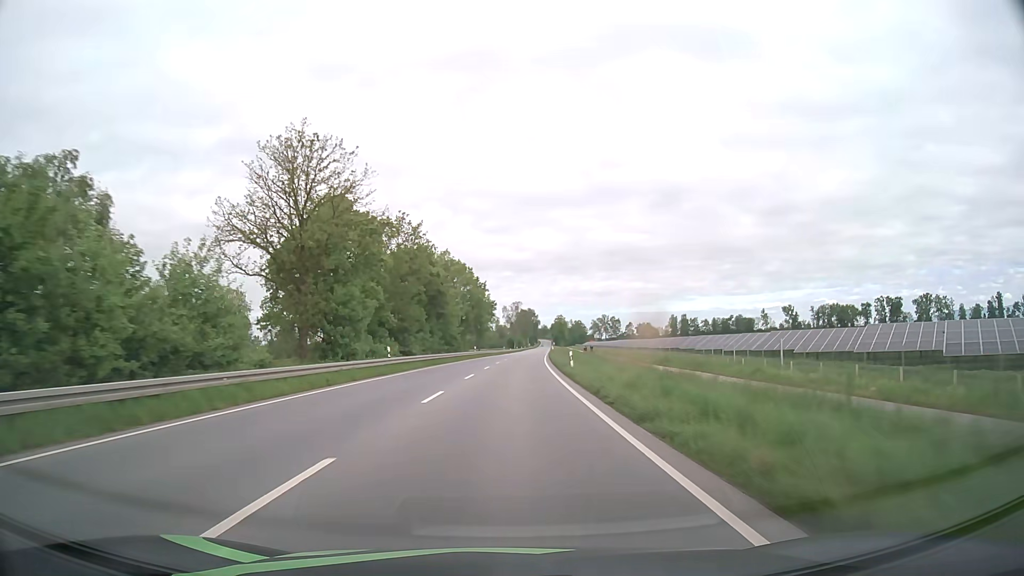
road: primary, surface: asphalt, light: Day
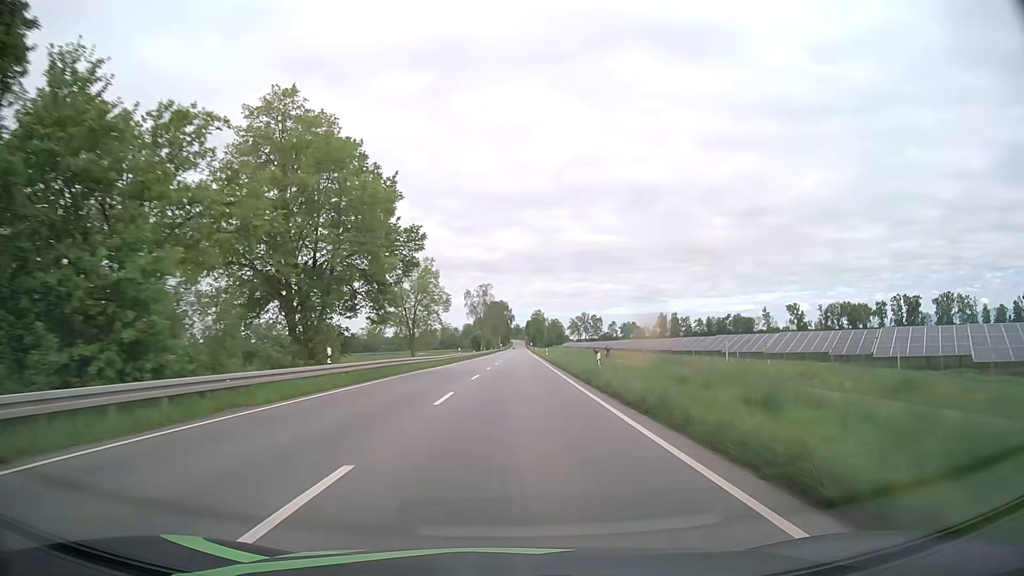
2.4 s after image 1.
(+1.5, +60.6) m; +3°
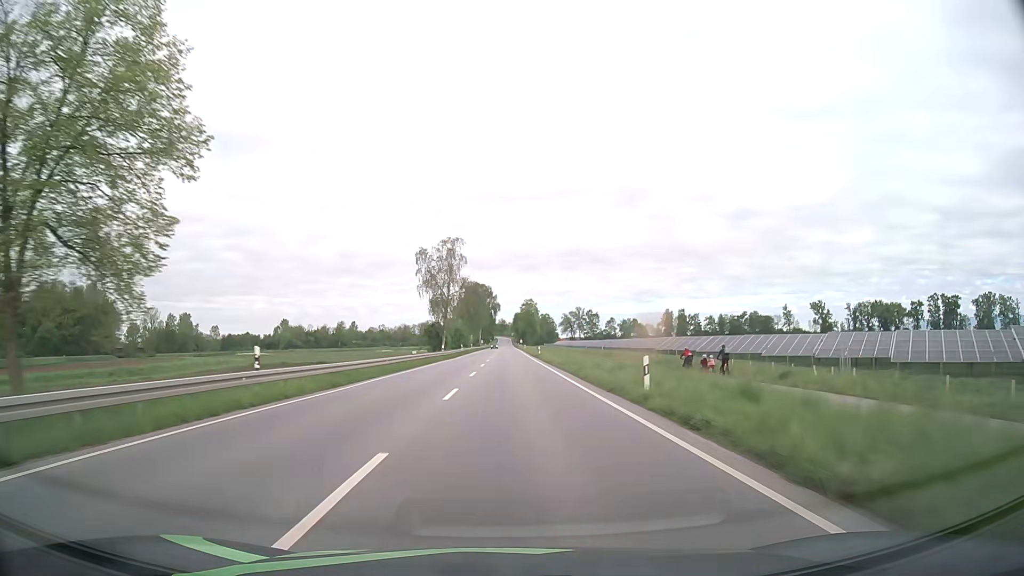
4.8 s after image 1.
(+0.7, +59.4) m; +1°
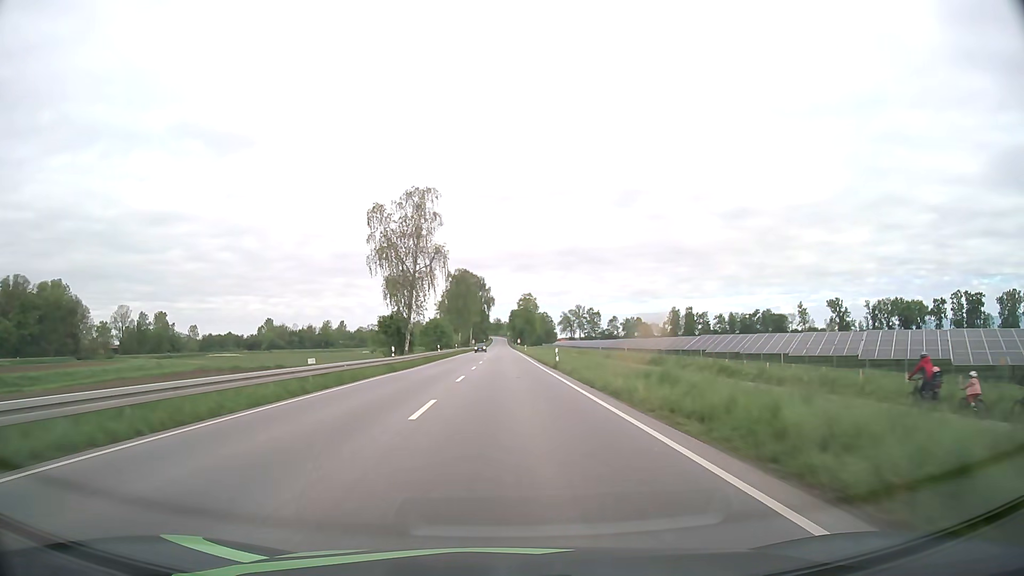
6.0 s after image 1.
(+0.1, +28.2) m; +1°
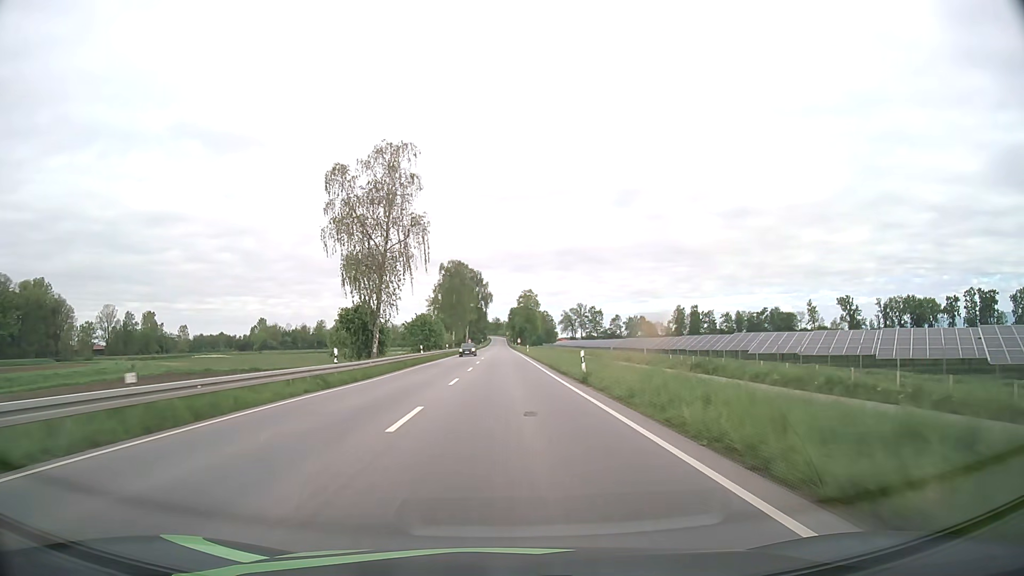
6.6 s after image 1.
(0.0, +13.7) m; 0°
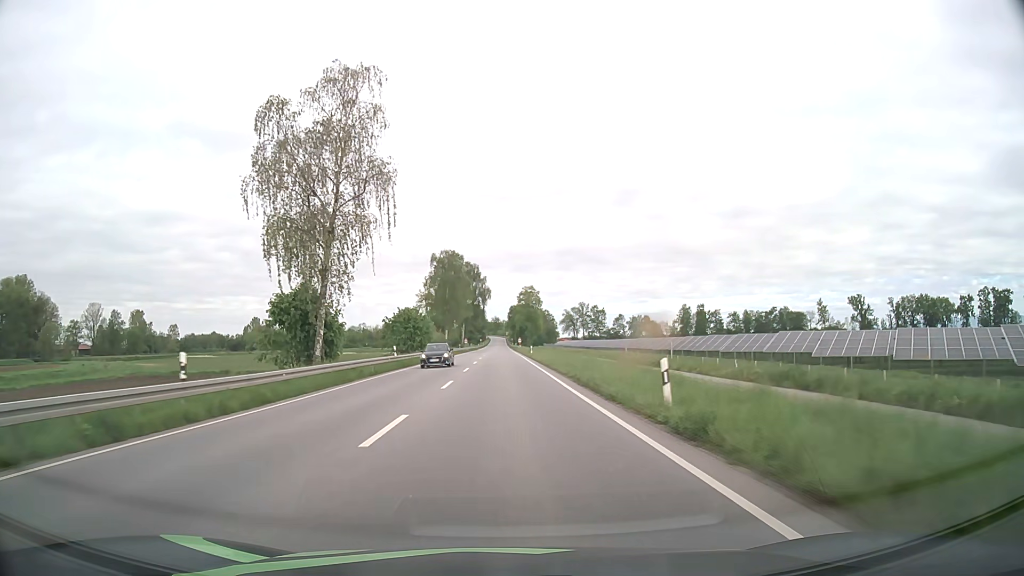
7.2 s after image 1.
(0.0, +13.5) m; 0°
